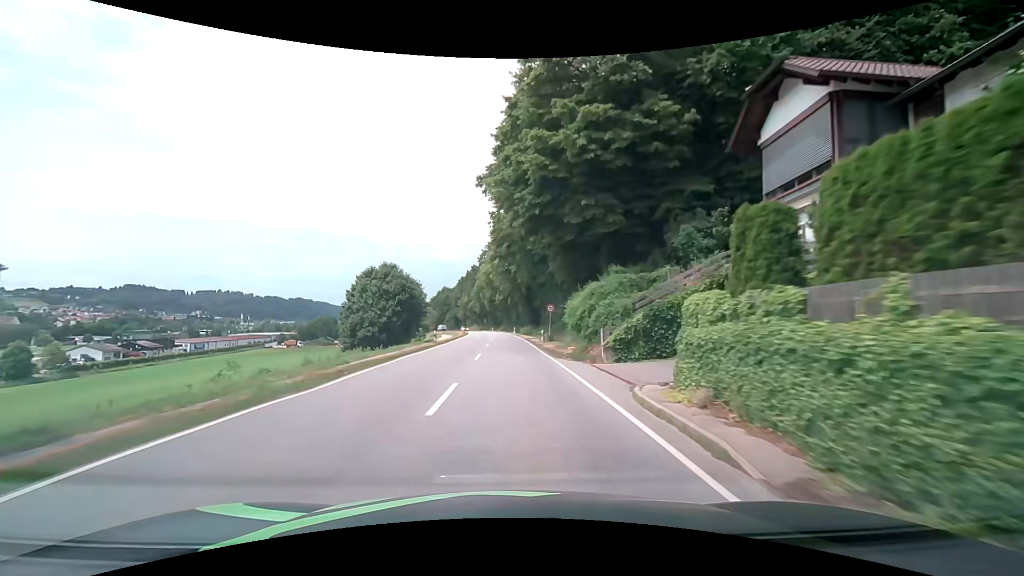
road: secondary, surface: asphalt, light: Day
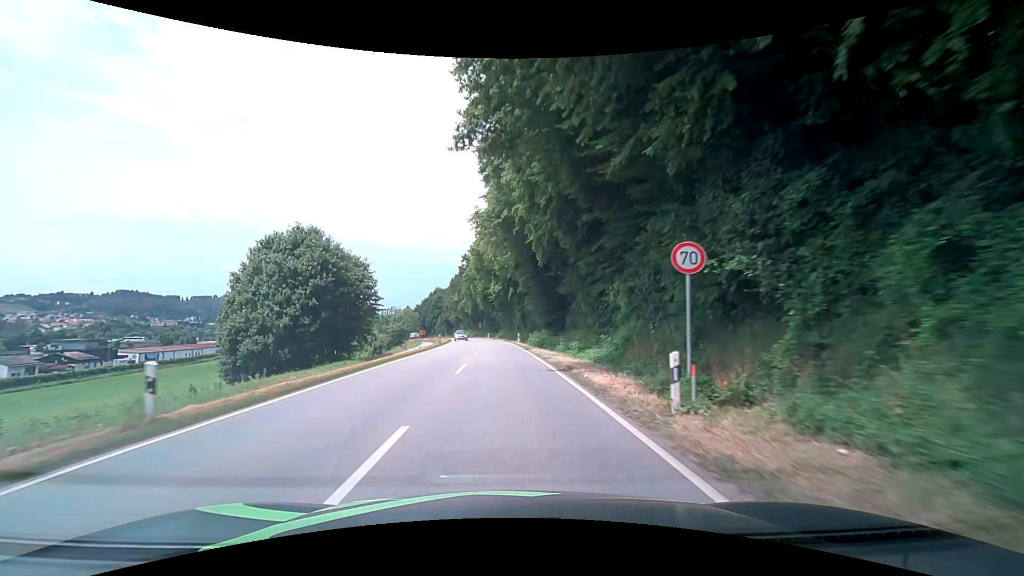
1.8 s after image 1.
(+0.1, +29.5) m; 0°
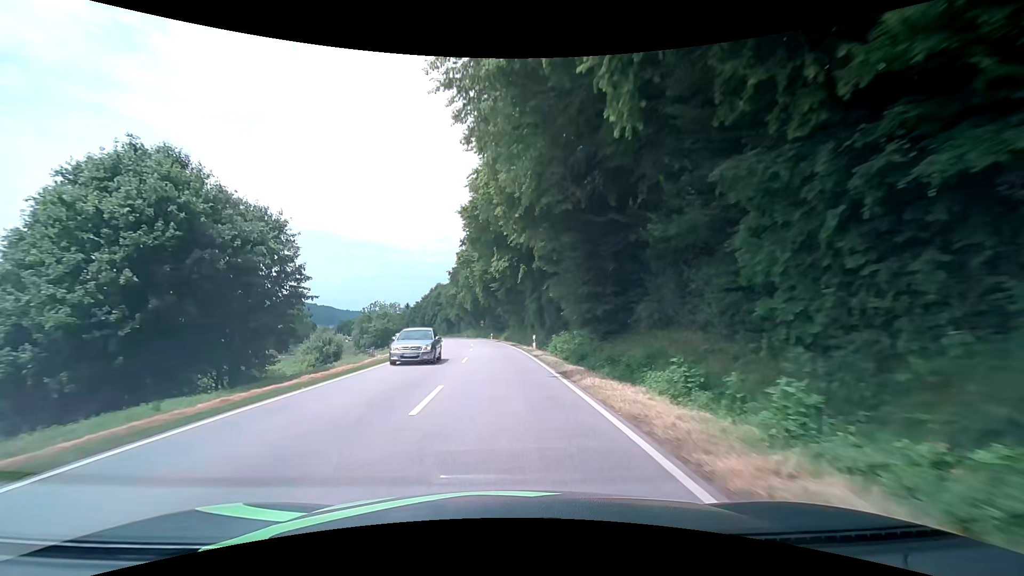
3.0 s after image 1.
(0.0, +19.1) m; 0°
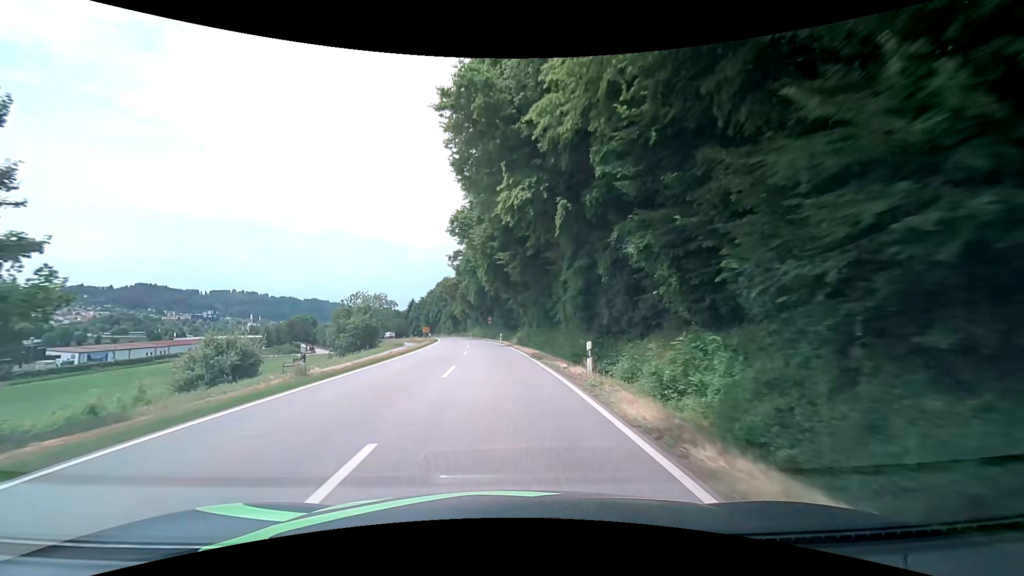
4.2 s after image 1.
(-0.4, +18.6) m; -2°
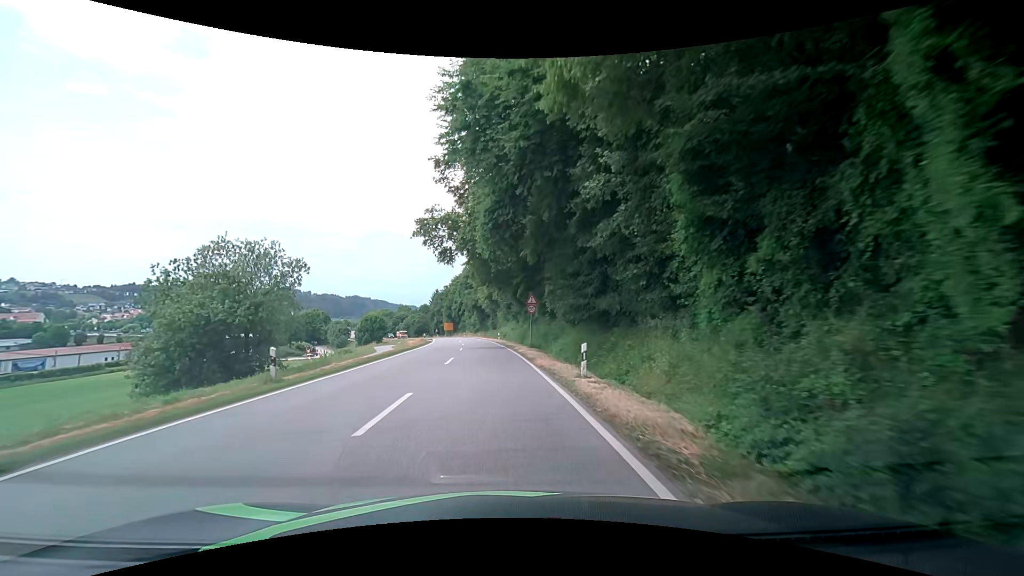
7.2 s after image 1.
(-1.3, +44.1) m; -4°
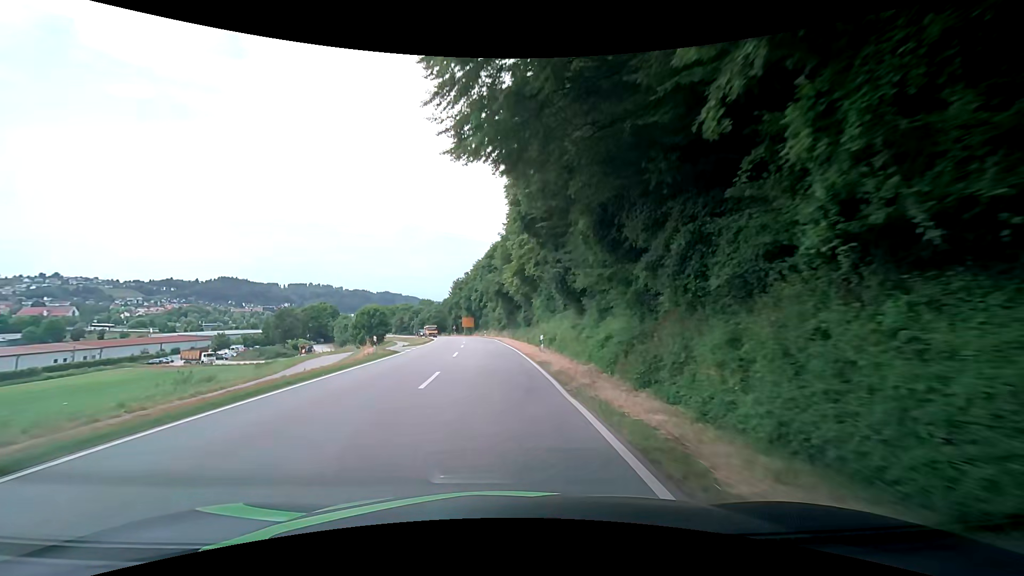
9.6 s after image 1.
(-1.1, +31.9) m; -4°
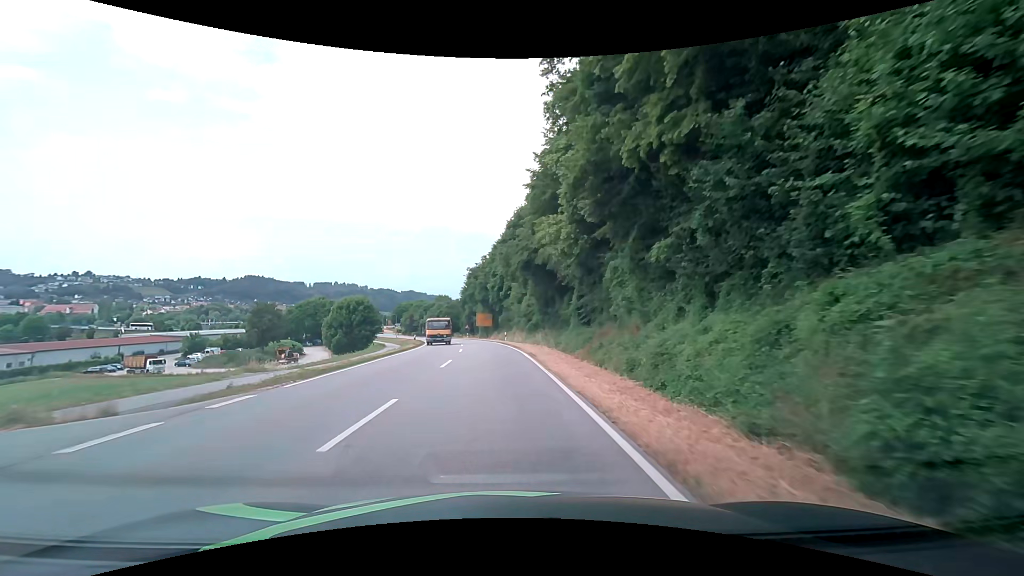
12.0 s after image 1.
(-0.4, +30.0) m; -2°
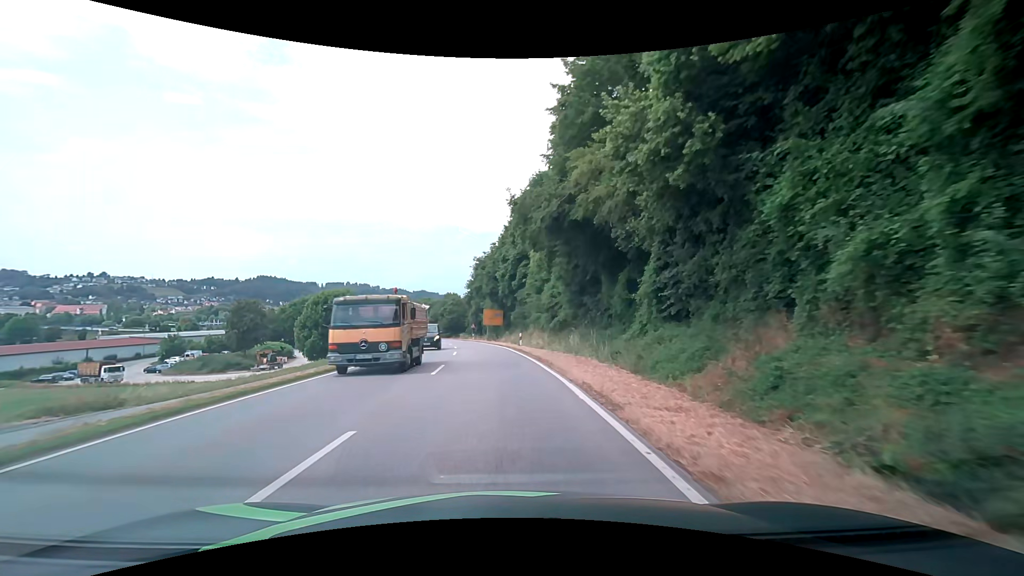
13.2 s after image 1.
(-0.3, +15.2) m; -2°
(0, +10) (0, +20) (-1, +30) (-1, +40) (-3, +50) (-4, +60) (-6, +70) (-8, +79) (-11, +89) (-14, +99) m
